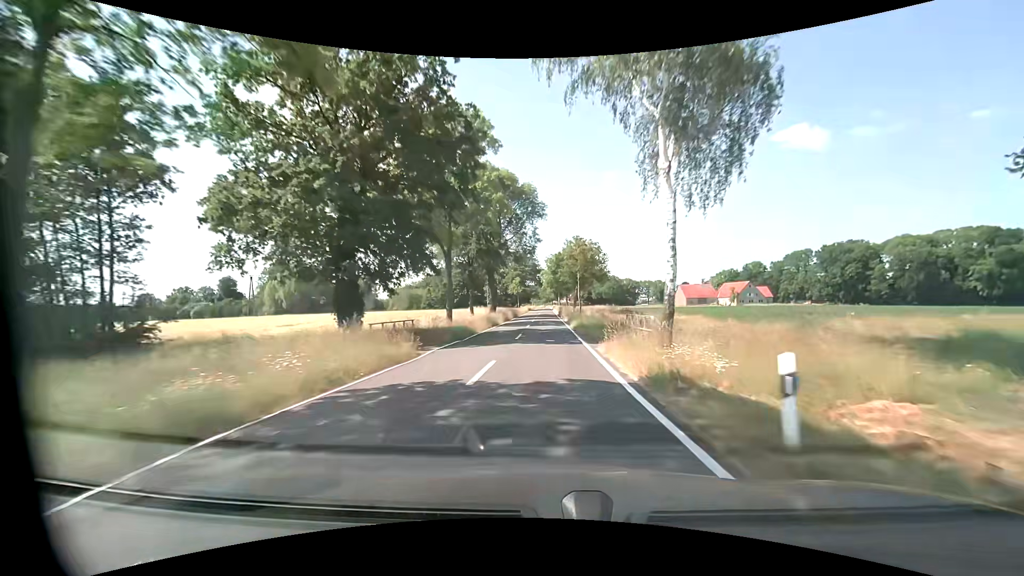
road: tertiary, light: Day
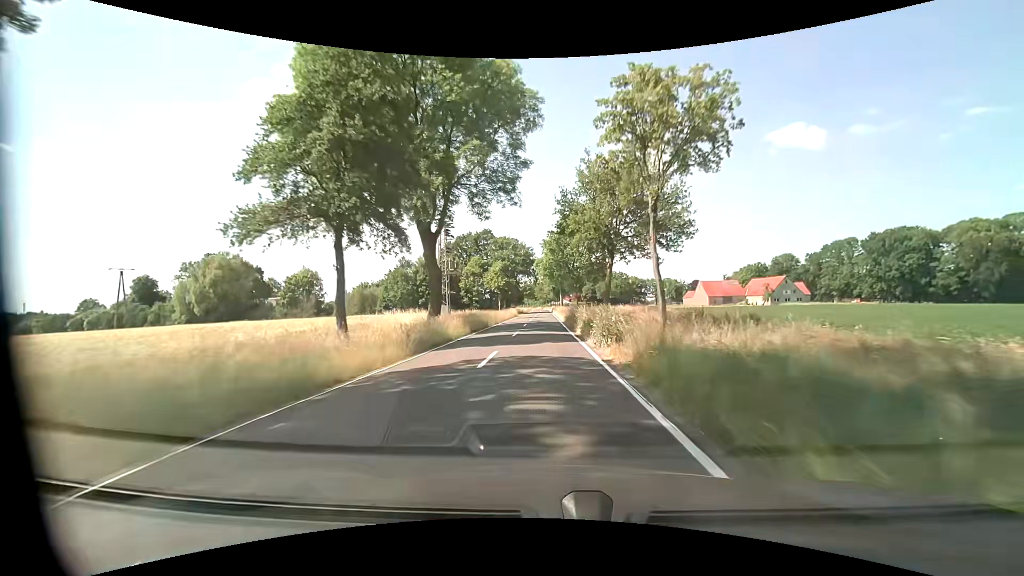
(+0.2, +35.0) m; +1°
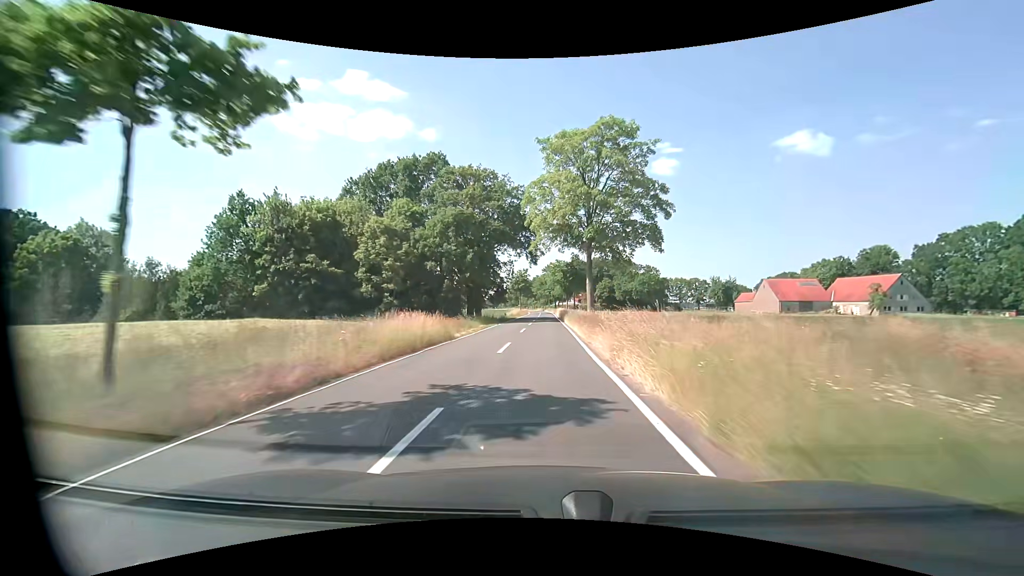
(-0.5, +57.0) m; -1°
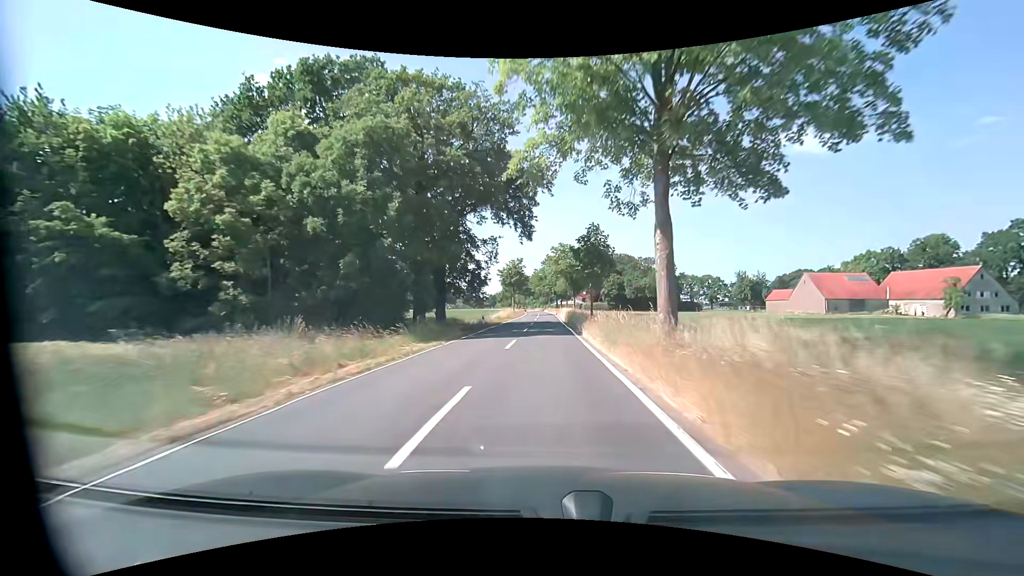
(0.0, +22.6) m; 0°
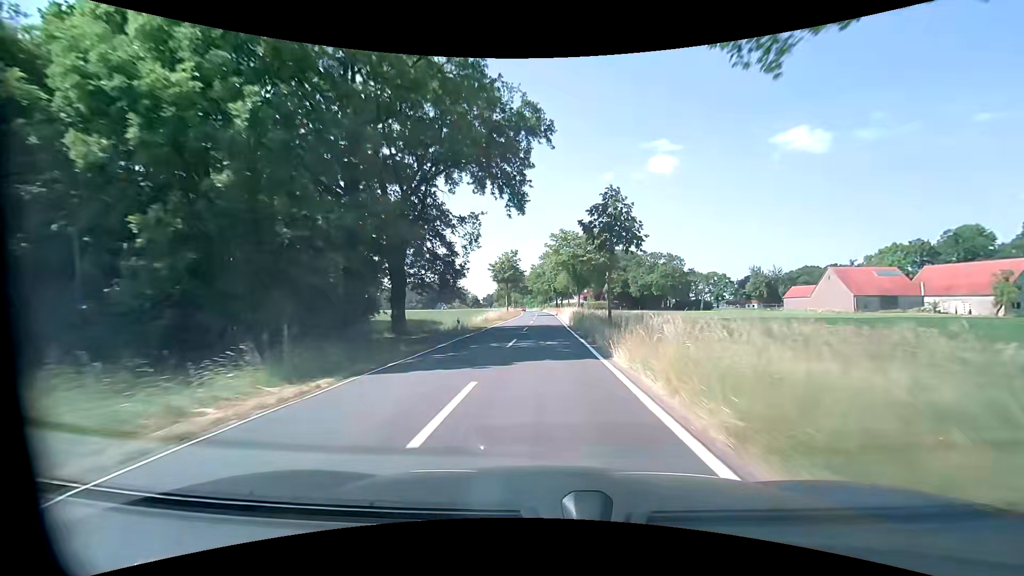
(0.0, +11.3) m; 0°
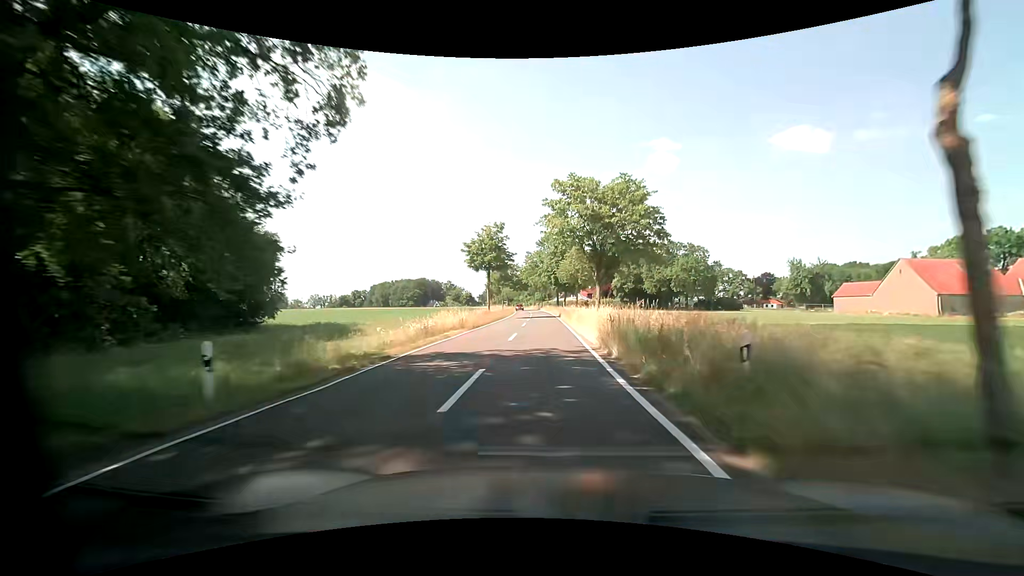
(0.0, +22.5) m; 0°
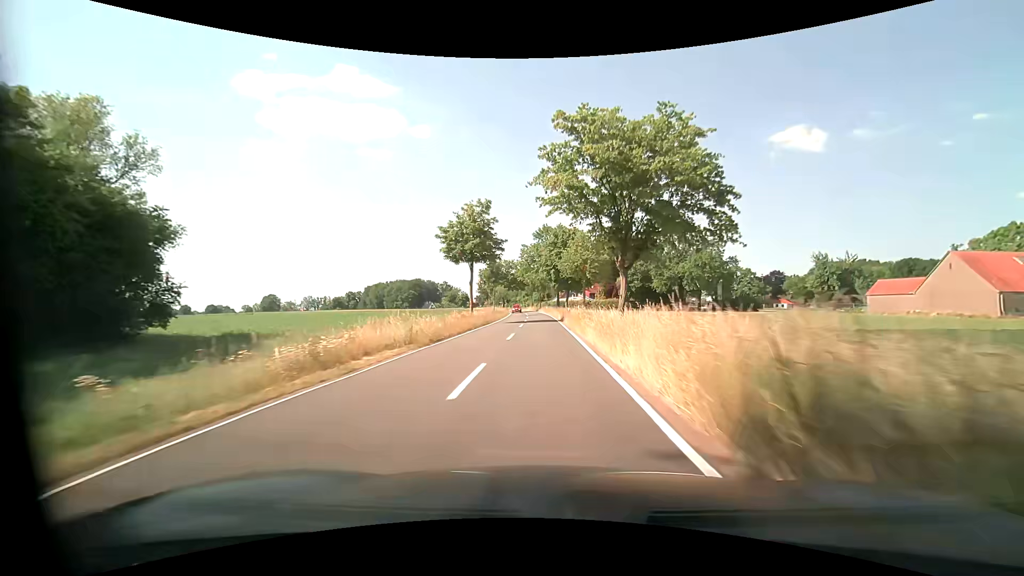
(0.0, +11.3) m; 0°
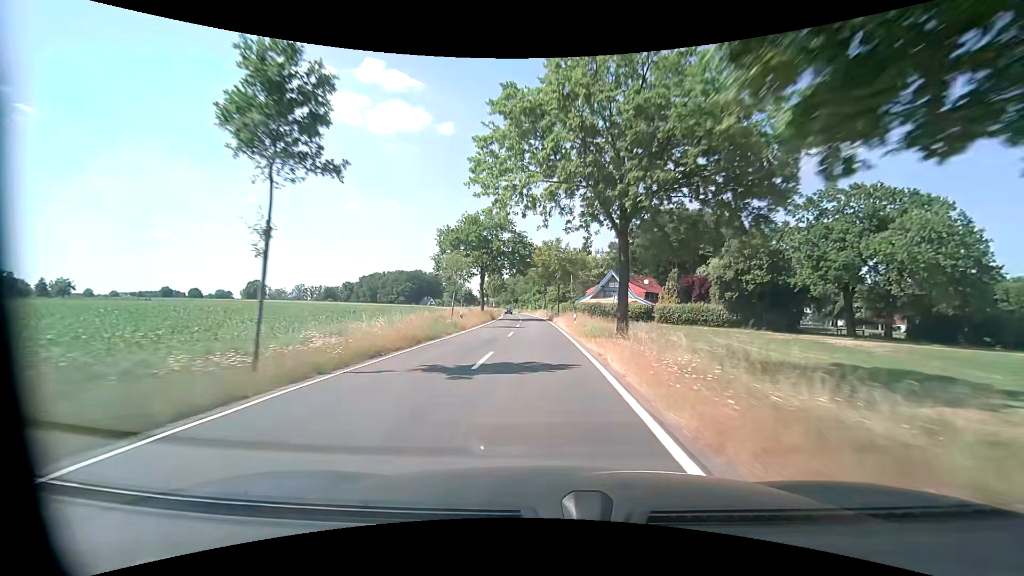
(-0.6, +56.3) m; -2°
(0, +10) (0, +20) (0, +30) (-1, +40) (-1, +50) (-2, +60) (-2, +70) (-3, +80) (-4, +90) (-5, +100) m
